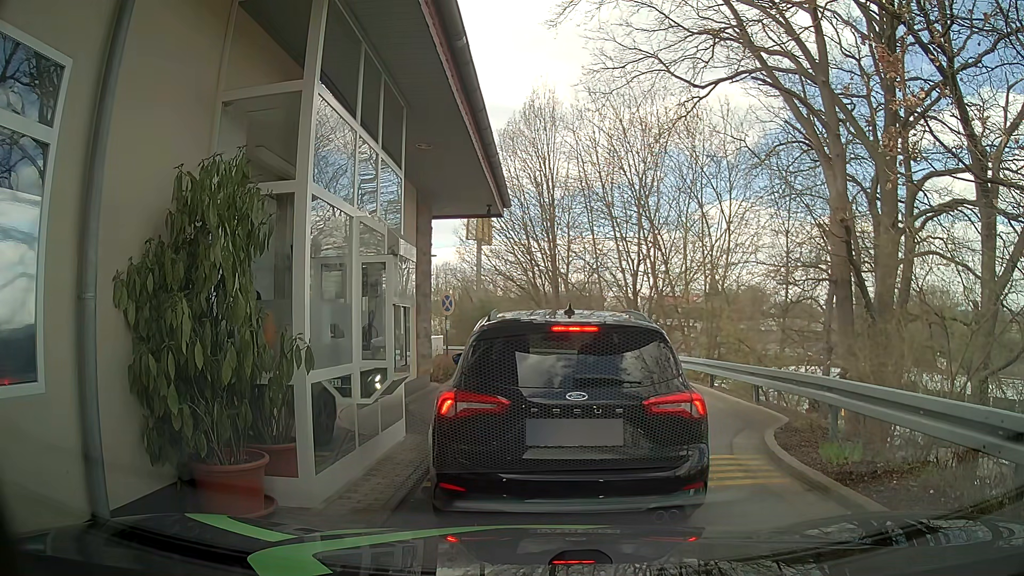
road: tertiary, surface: asphalt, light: Day
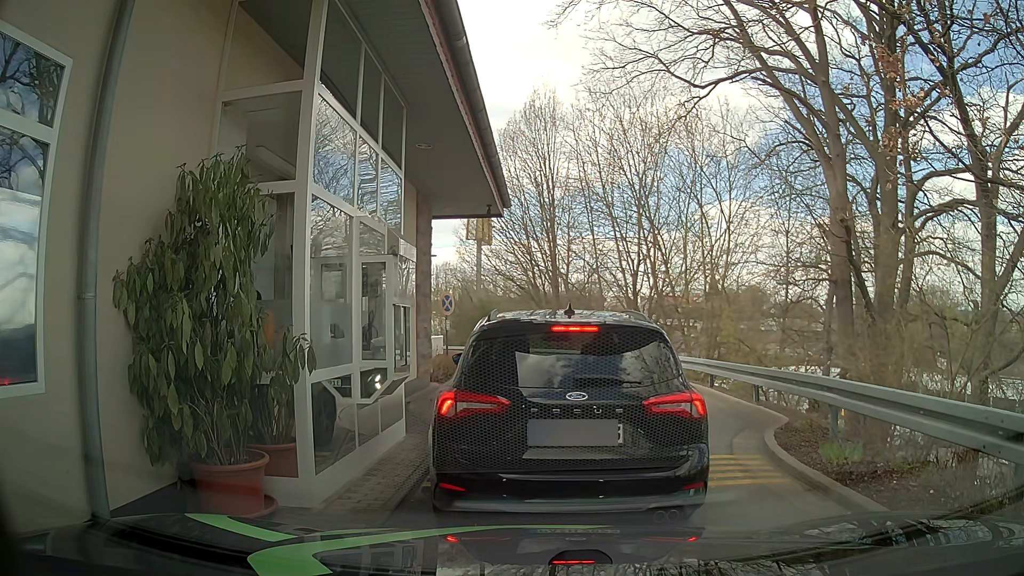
(0.0, 0.0) m; 0°
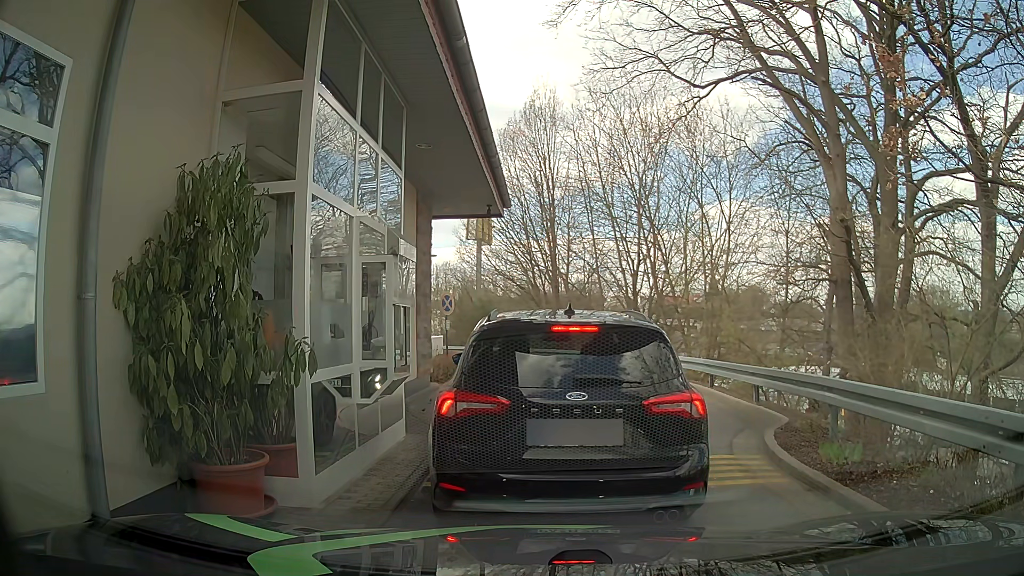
(0.0, 0.0) m; 0°
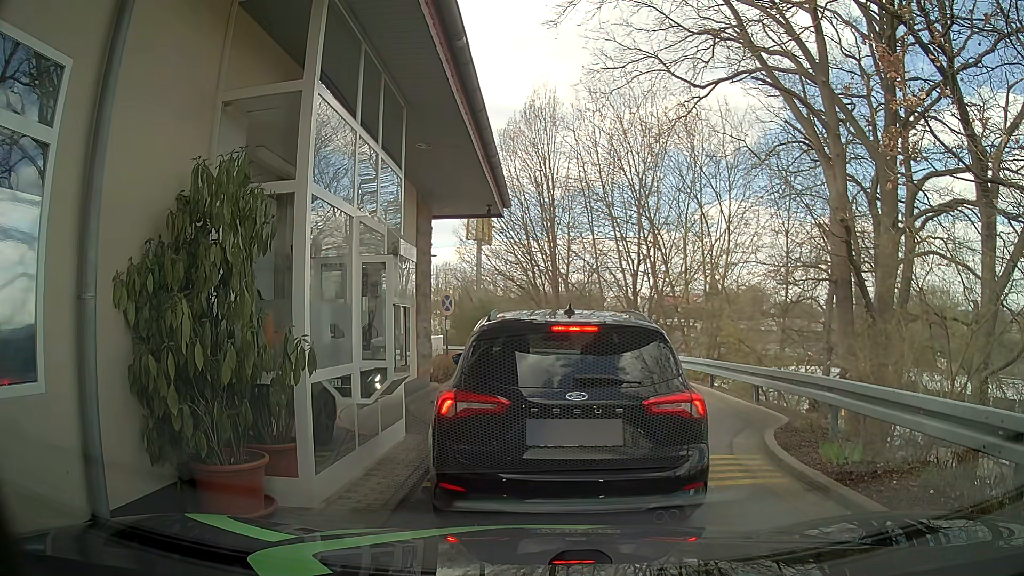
(0.0, 0.0) m; 0°
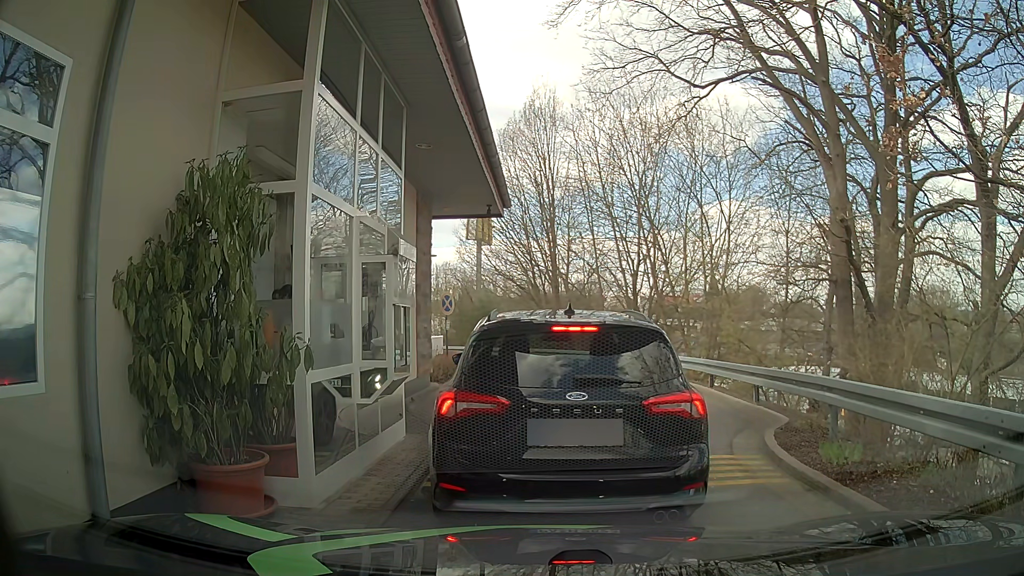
(0.0, 0.0) m; 0°
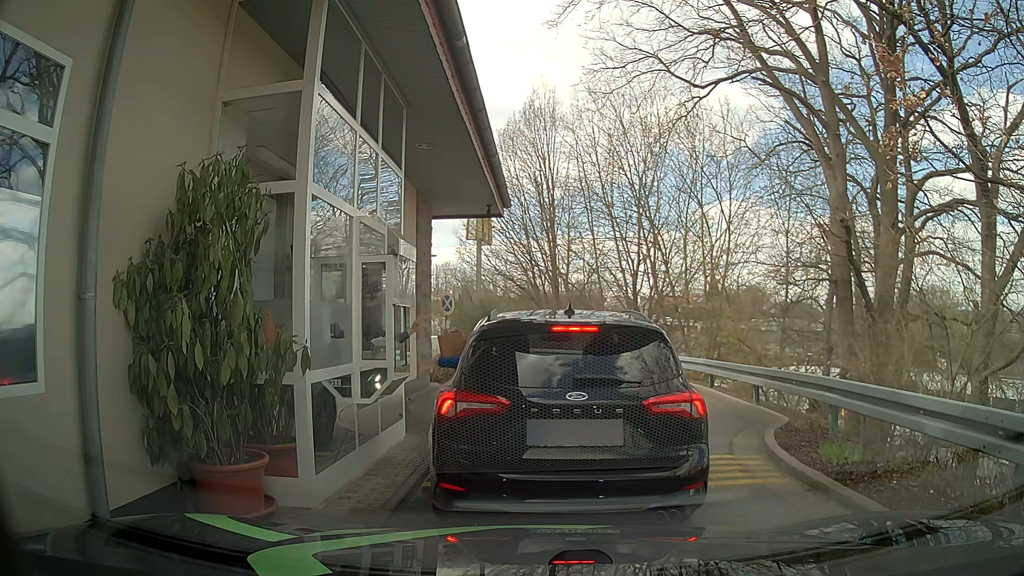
(0.0, 0.0) m; 0°
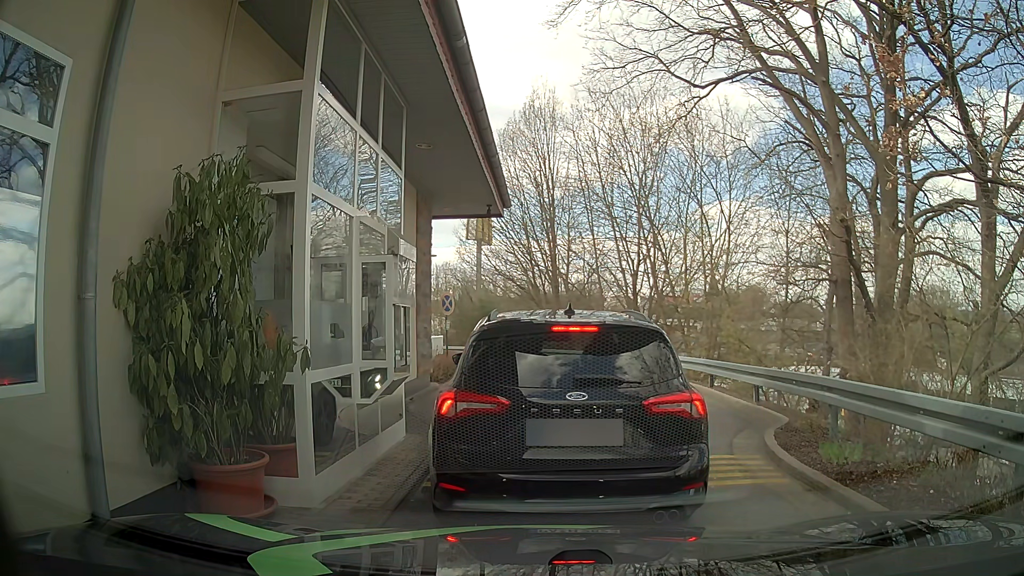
(0.0, 0.0) m; 0°
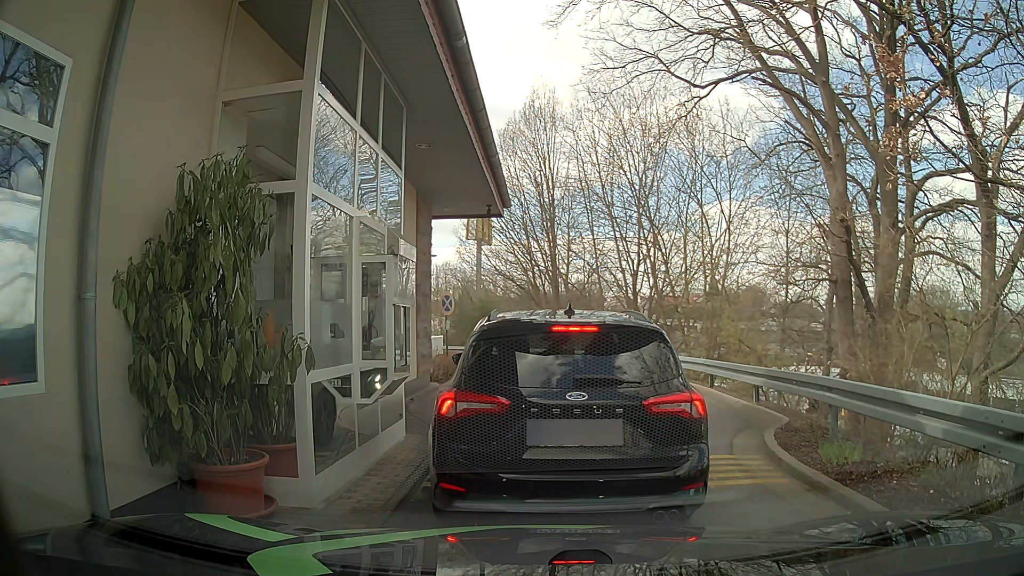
(0.0, 0.0) m; 0°
